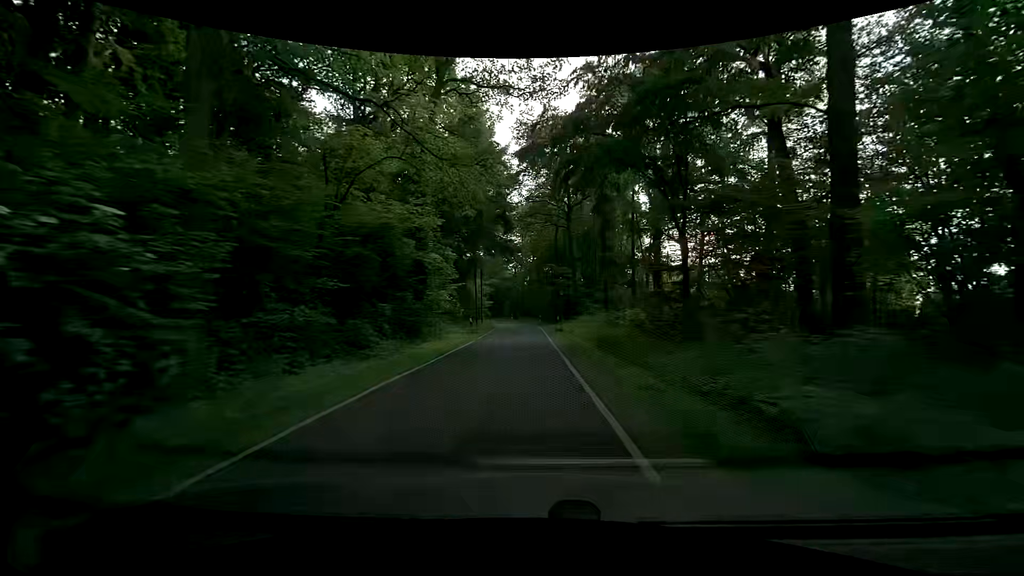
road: unclassified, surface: asphalt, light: Day
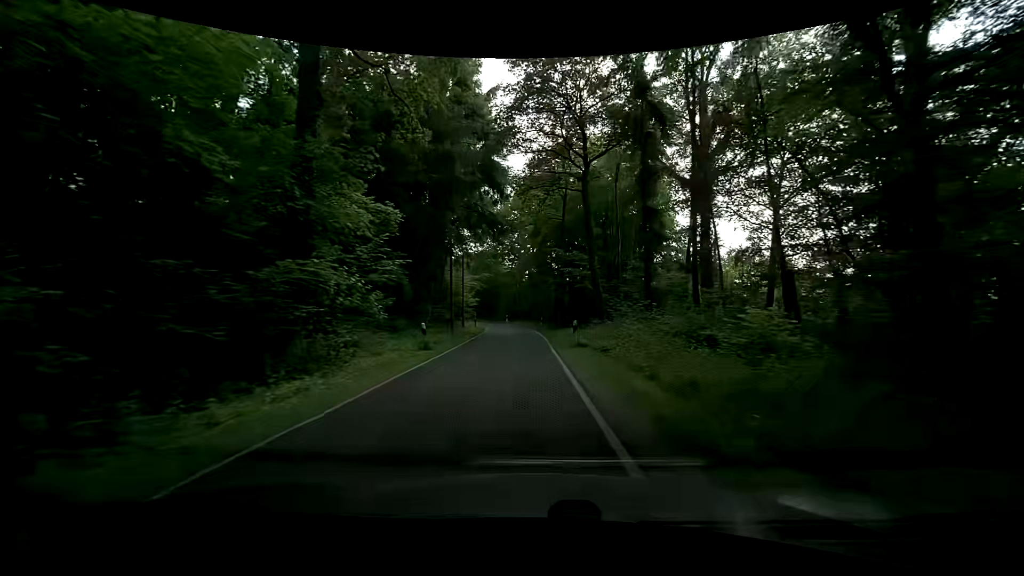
(+0.2, +14.4) m; +1°
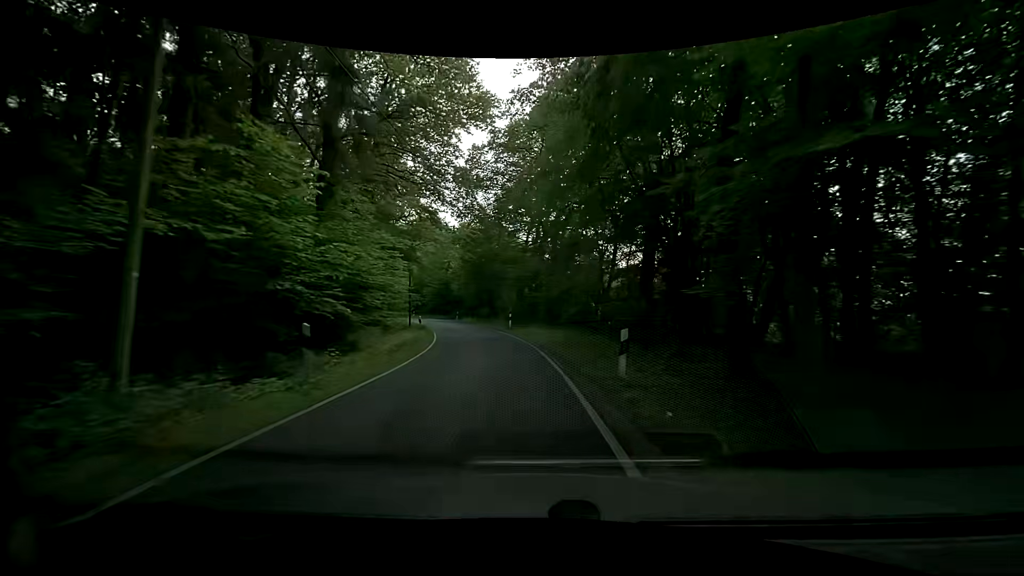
(-0.7, +35.2) m; 0°
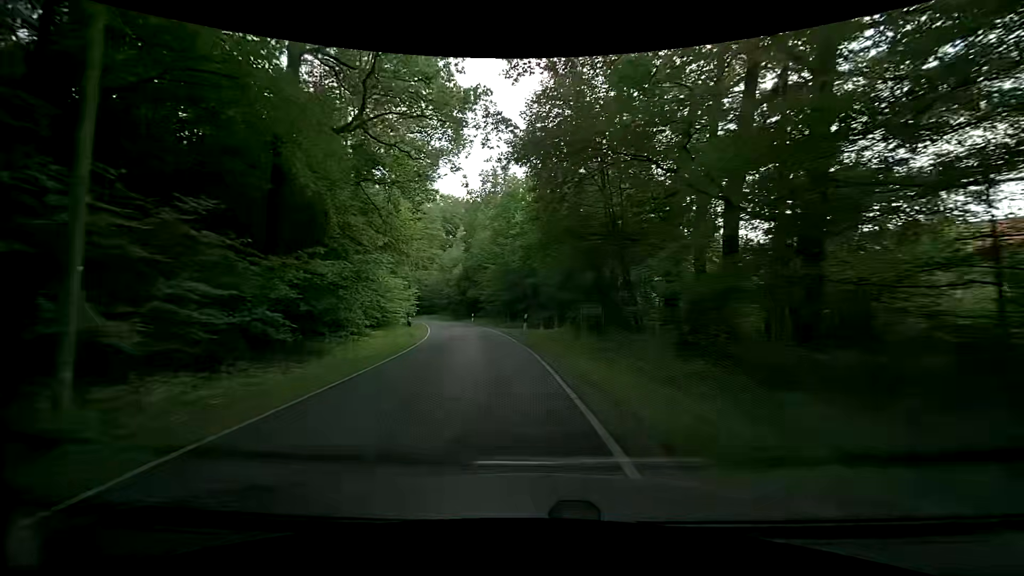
(-4.2, +34.3) m; -14°
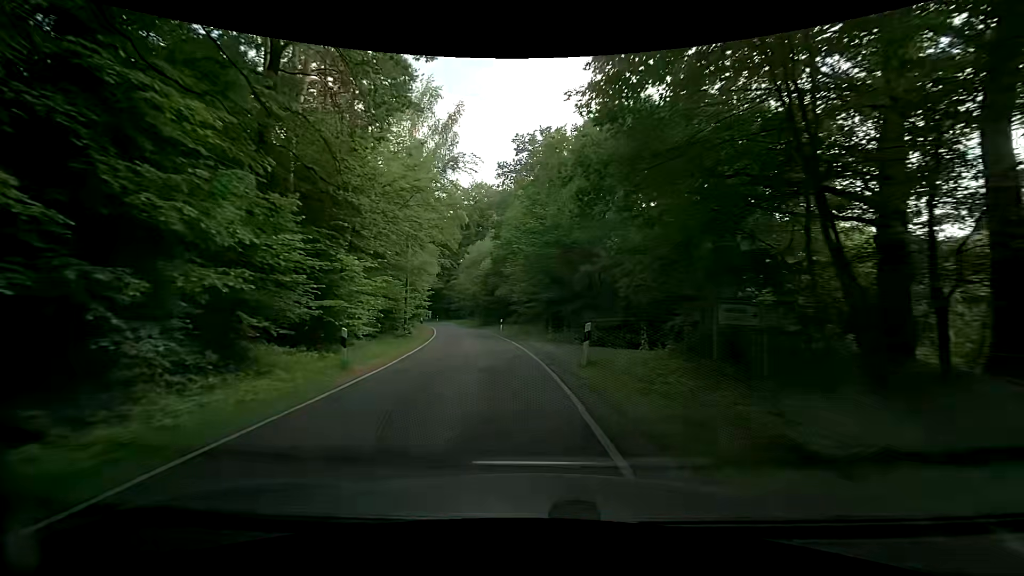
(-0.4, +13.7) m; -5°
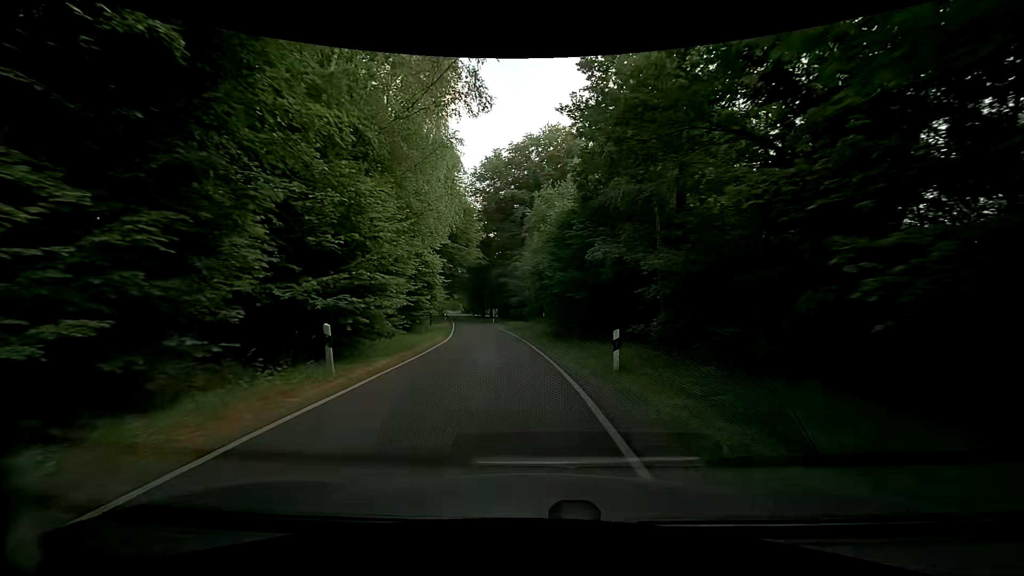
(-2.4, +27.6) m; -9°
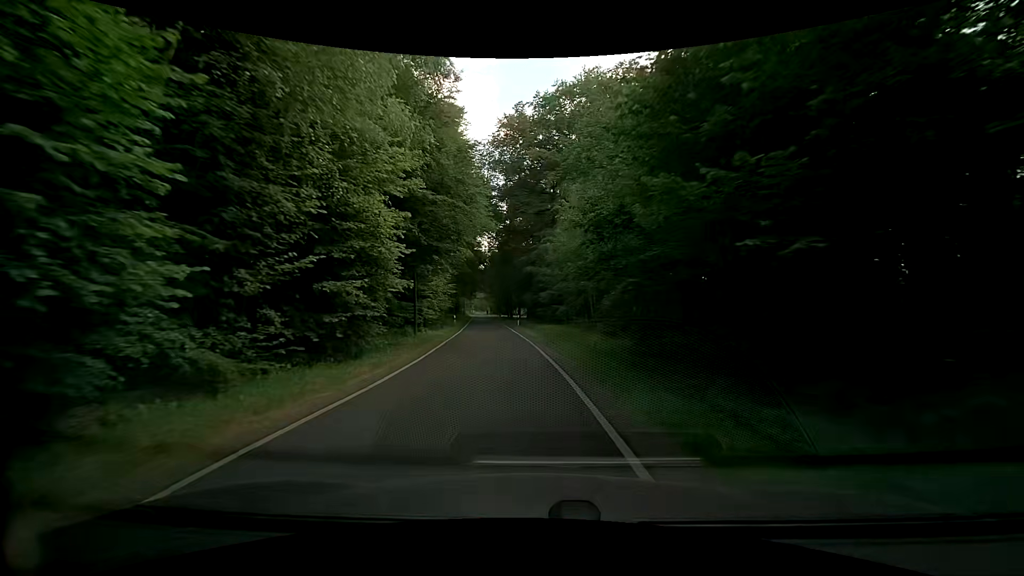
(-0.4, +14.5) m; -3°
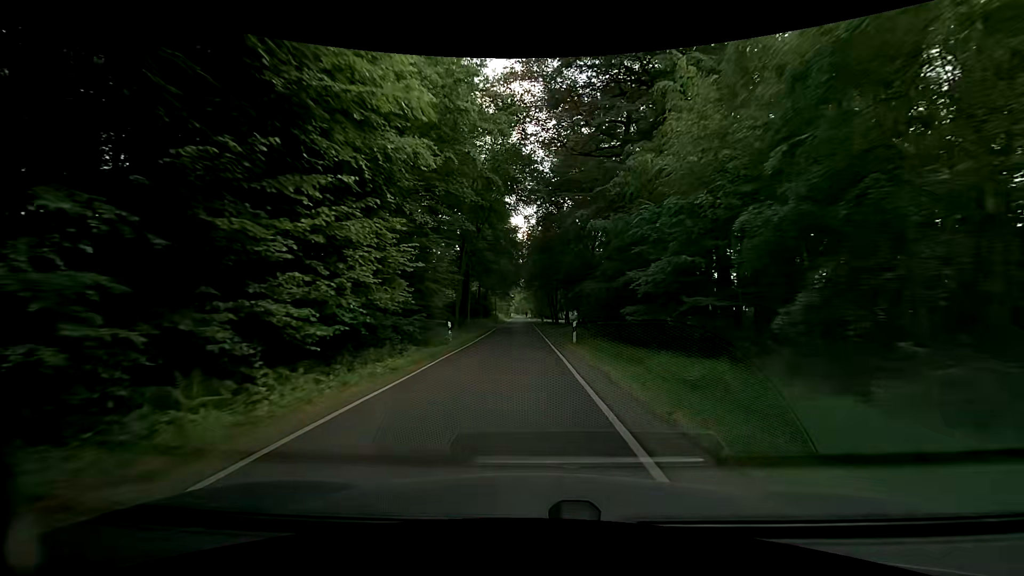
(-1.3, +23.0) m; -6°
(0, +10) (0, +20) (0, +30) (-1, +40) (-1, +50) (-1, +60) (-1, +70) (-1, +80) (-2, +90) (-2, +100) m
